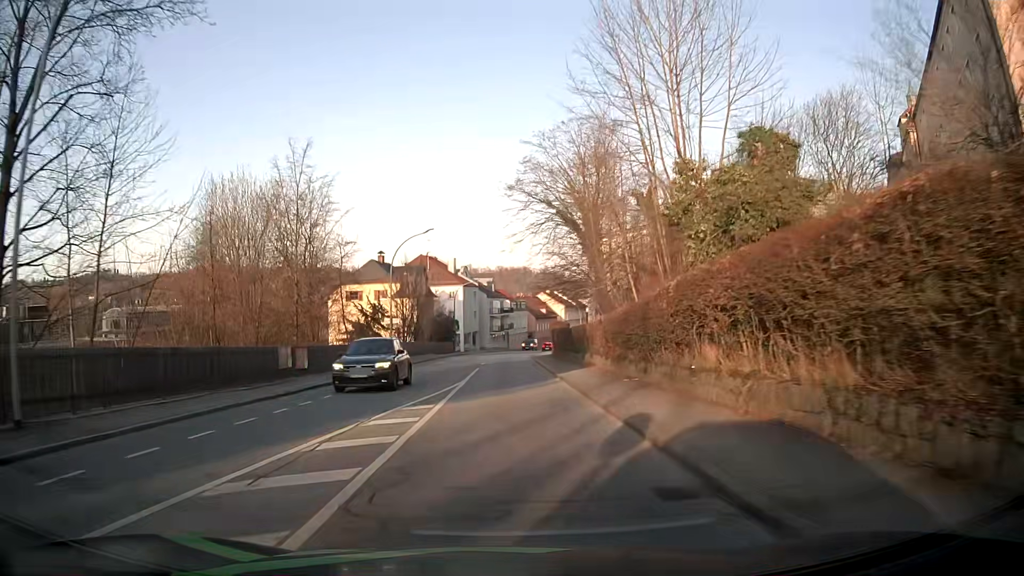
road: tertiary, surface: asphalt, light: Day
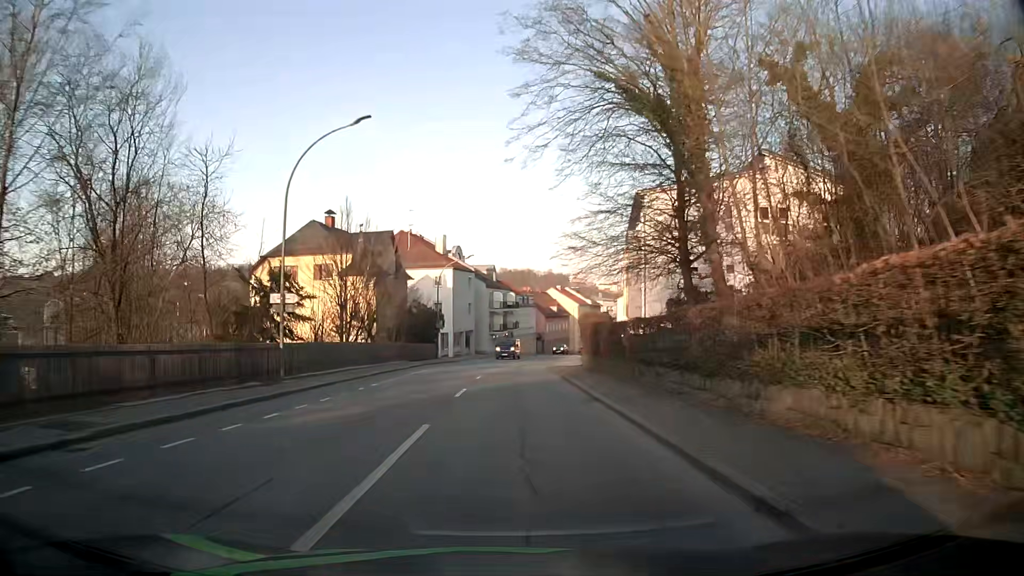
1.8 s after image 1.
(-0.1, +23.3) m; 0°
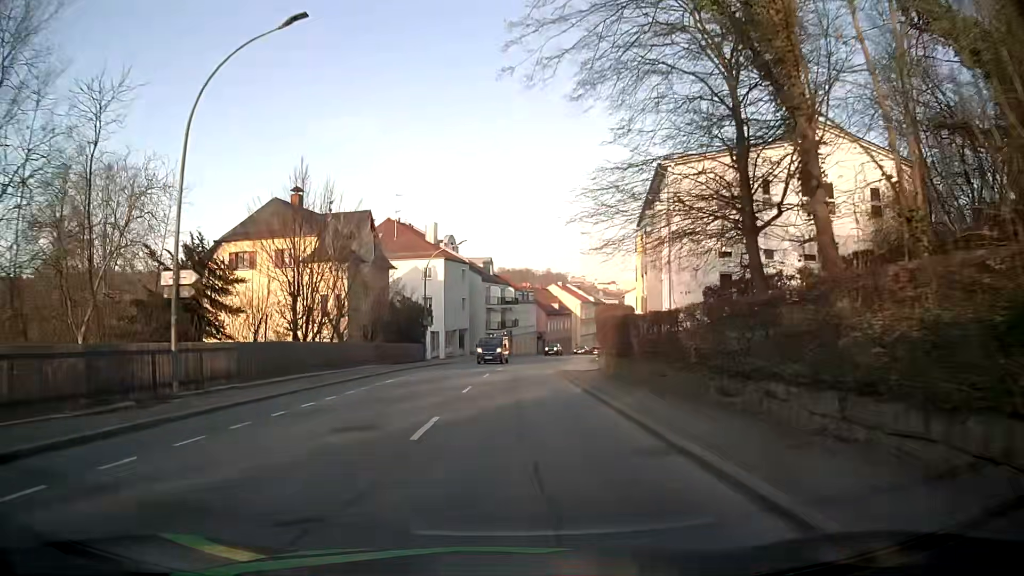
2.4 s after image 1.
(0.0, +7.8) m; +1°
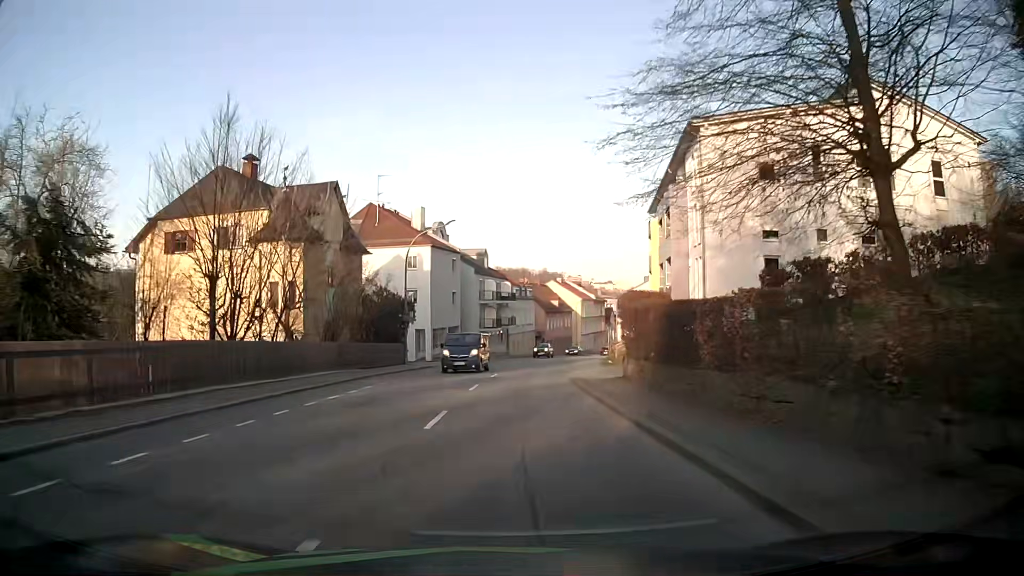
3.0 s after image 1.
(0.0, +7.7) m; 0°
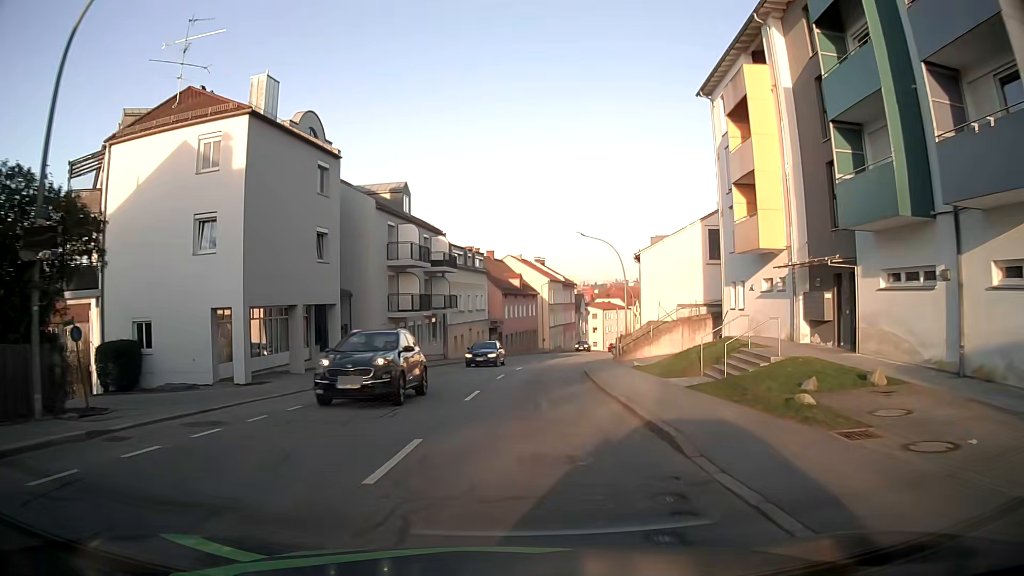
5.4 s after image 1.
(+0.9, +31.2) m; +4°
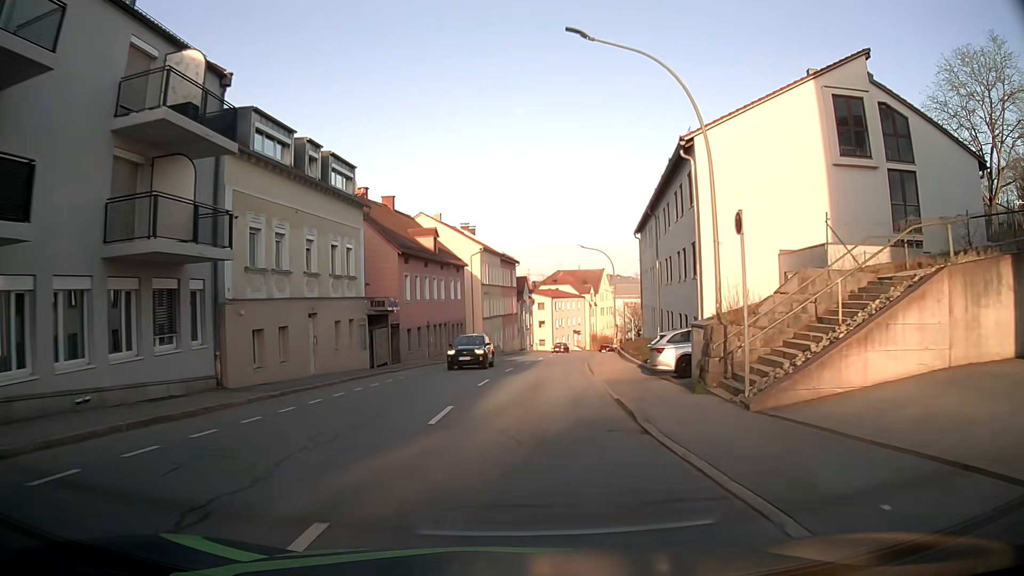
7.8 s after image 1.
(+1.7, +31.4) m; +6°
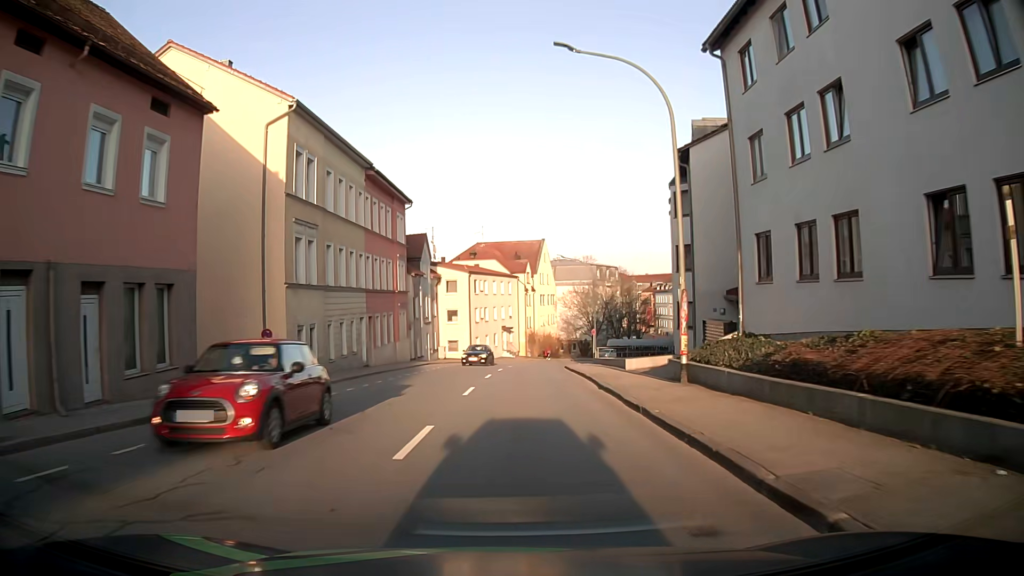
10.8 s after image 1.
(+2.4, +39.3) m; +7°
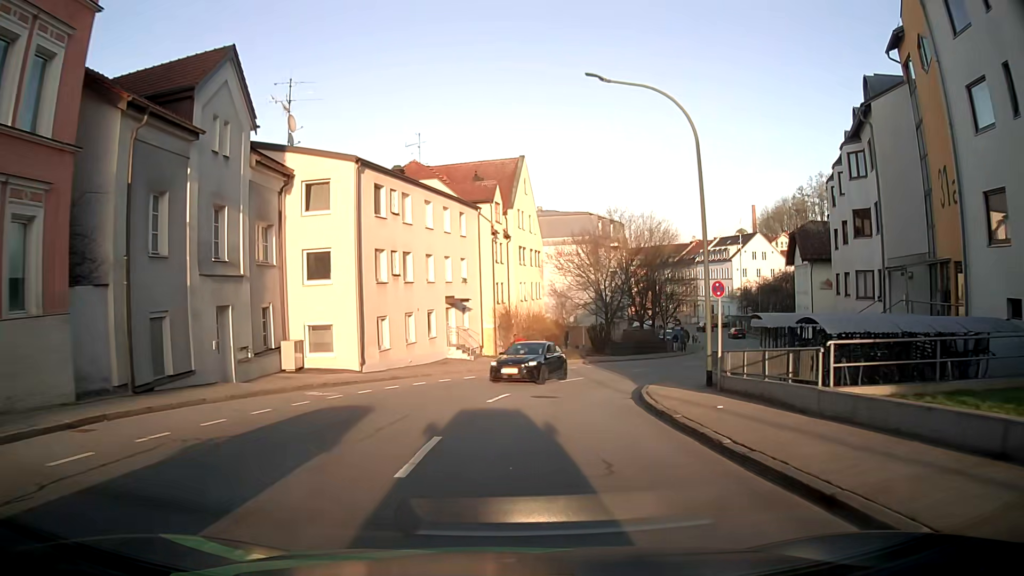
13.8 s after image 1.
(+0.7, +36.9) m; +2°
(0, +10) (+2, +20) (+5, +29) (+10, +38) (+15, +47) (+20, +55) (+24, +64) (+27, +74) (+30, +83) (+31, +93) m
